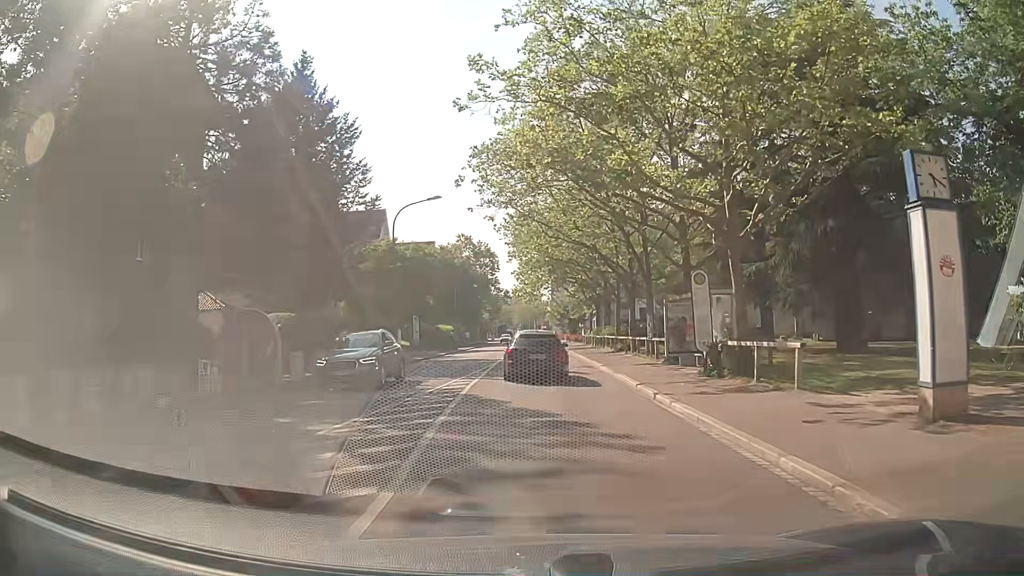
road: secondary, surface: asphalt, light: Day
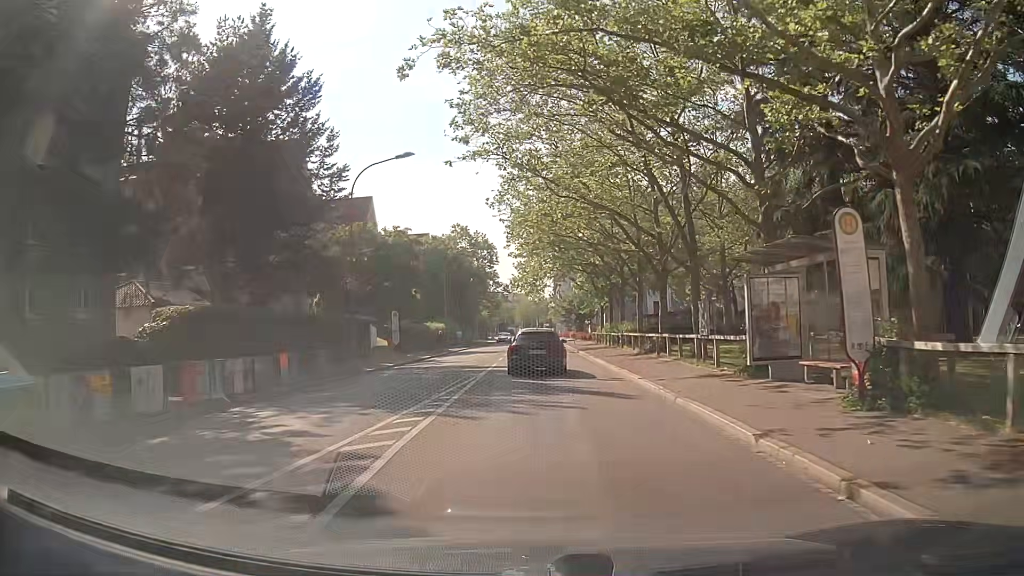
(0.0, +9.4) m; +1°
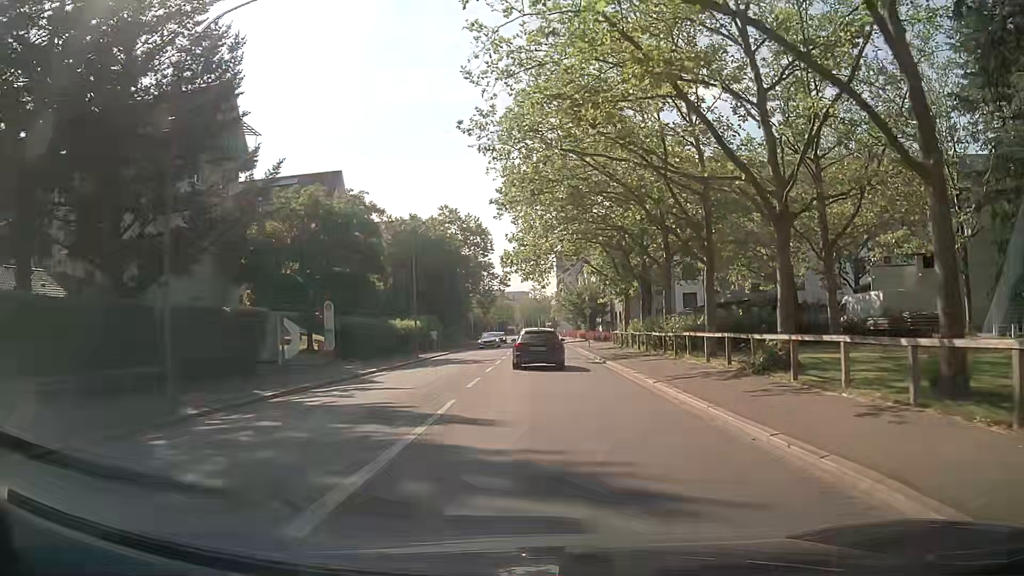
(-0.3, +15.8) m; -1°
(0, +10) (0, +20) (0, +30) (0, +40) (0, +50) (0, +60) (0, +70) (0, +80) (0, +90) (0, +100) m
